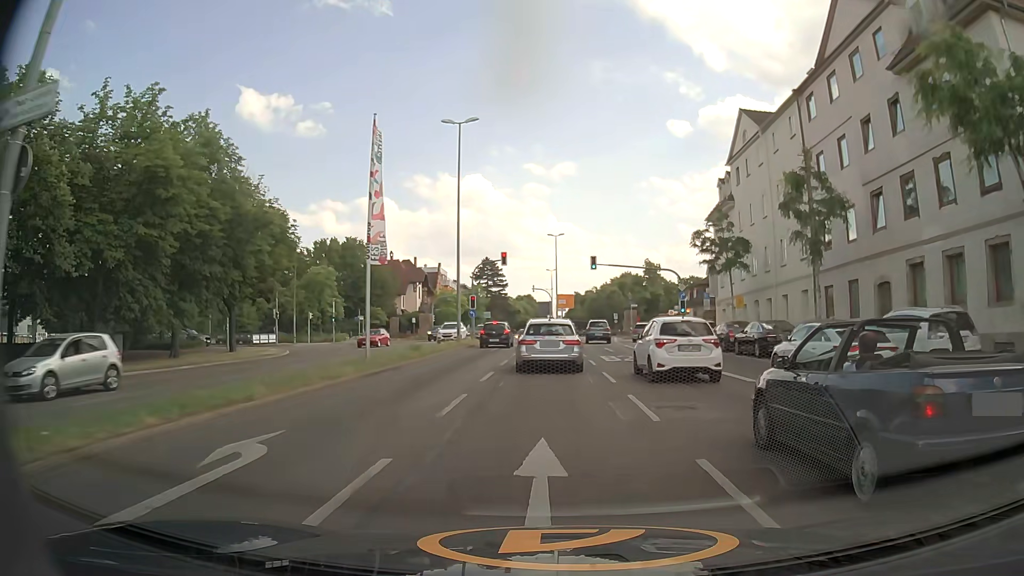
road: primary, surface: asphalt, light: Day
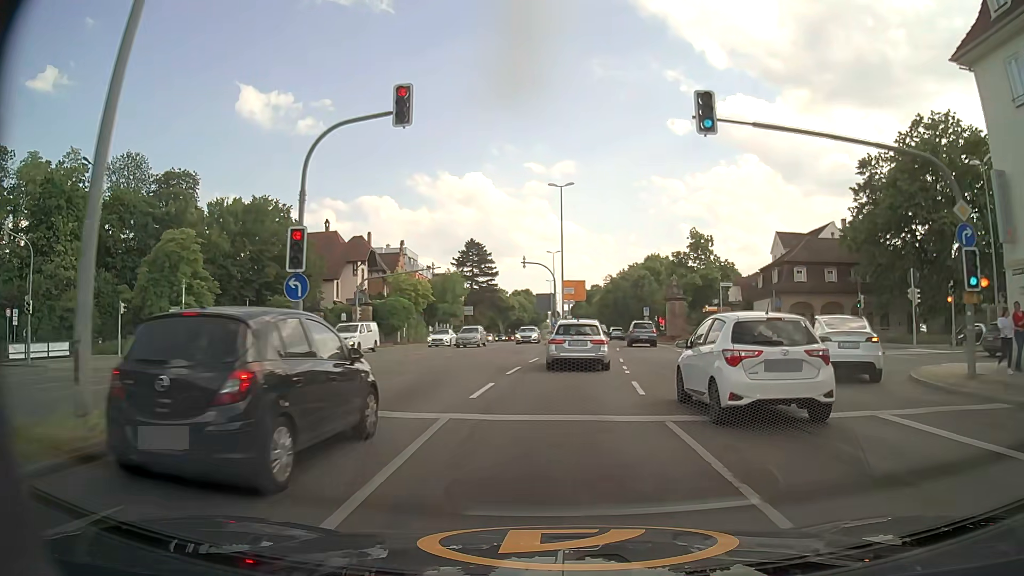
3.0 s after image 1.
(-0.3, +34.7) m; 0°
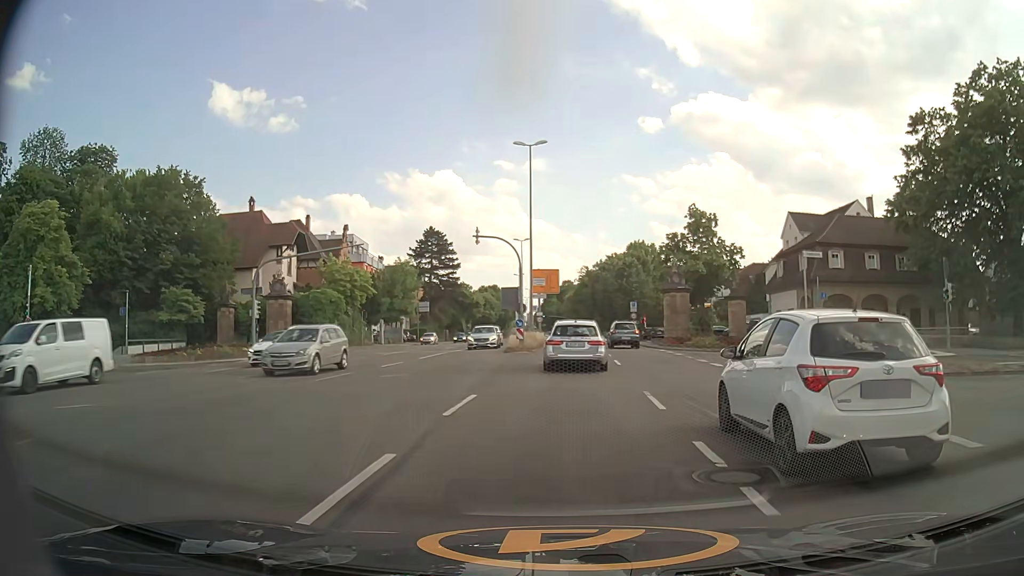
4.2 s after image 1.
(+0.3, +14.2) m; +2°
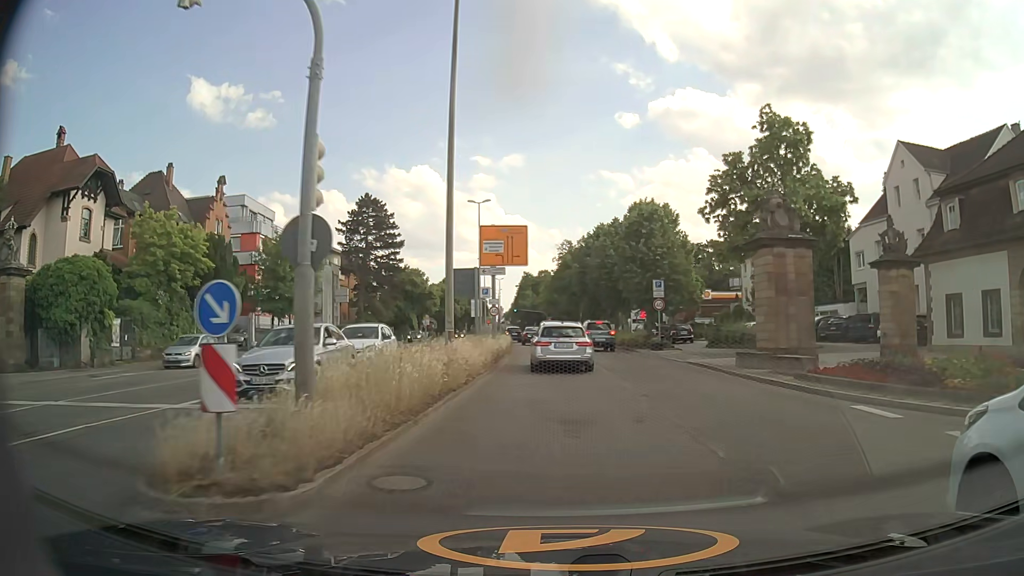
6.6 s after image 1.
(+0.8, +28.0) m; +2°
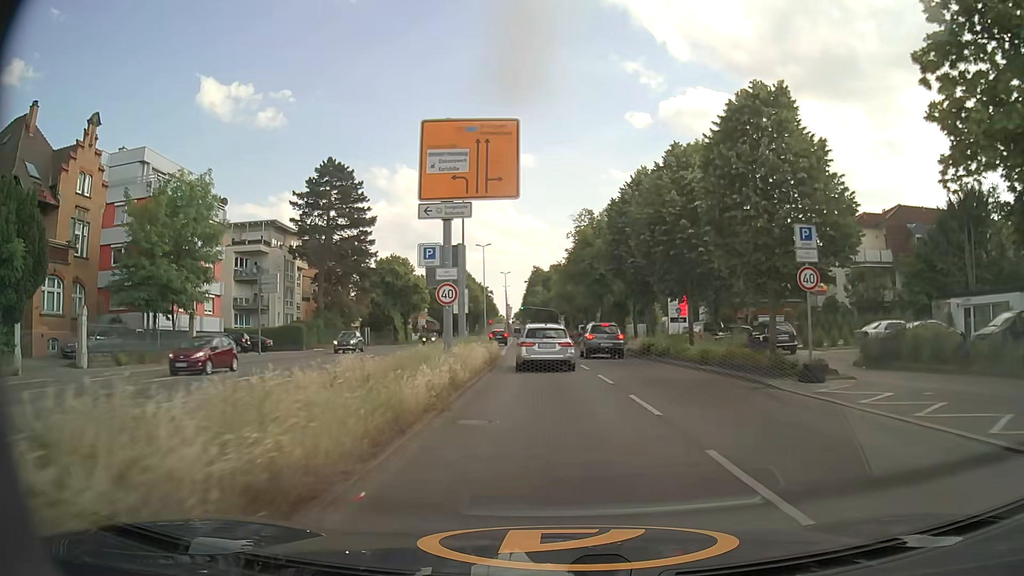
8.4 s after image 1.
(-0.3, +20.6) m; -2°
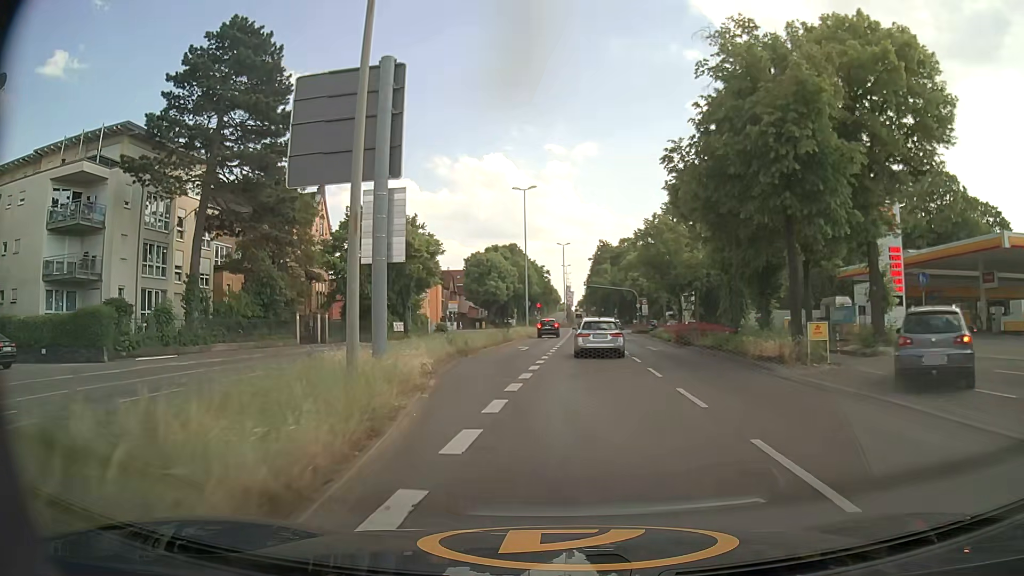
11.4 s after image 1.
(-1.2, +35.5) m; -5°
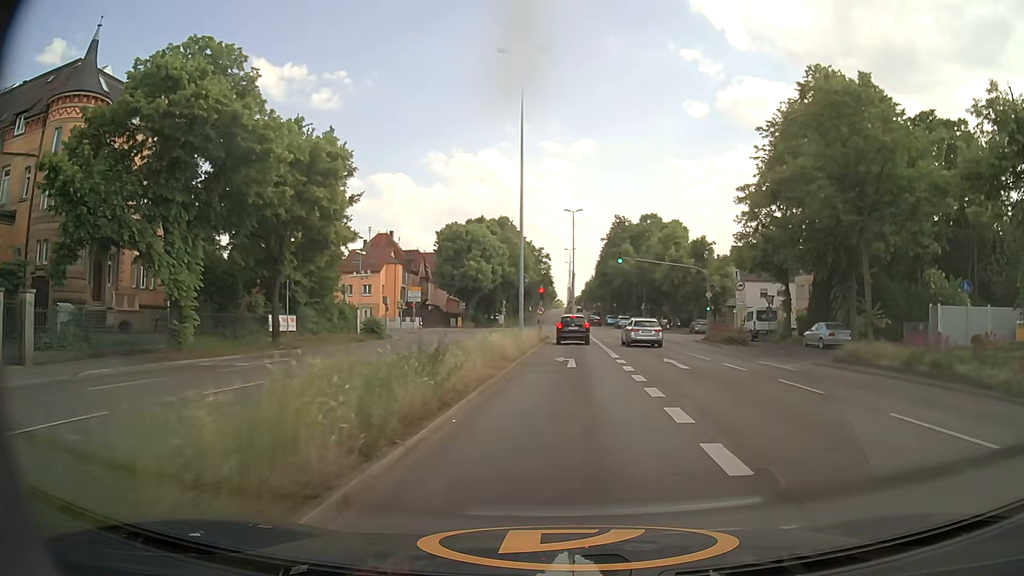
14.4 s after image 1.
(-1.4, +33.8) m; 0°
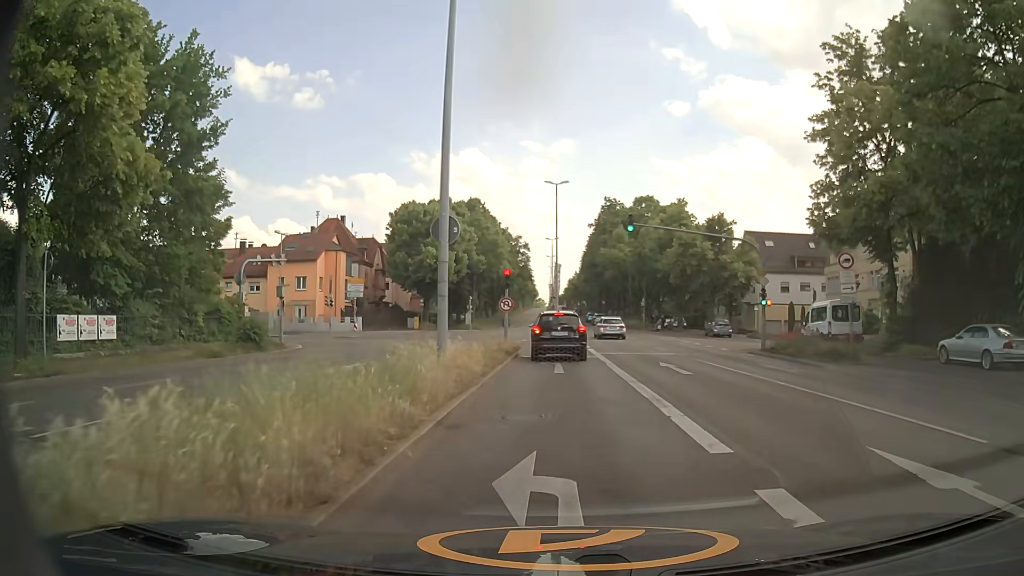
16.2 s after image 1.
(+0.5, +16.7) m; +3°
